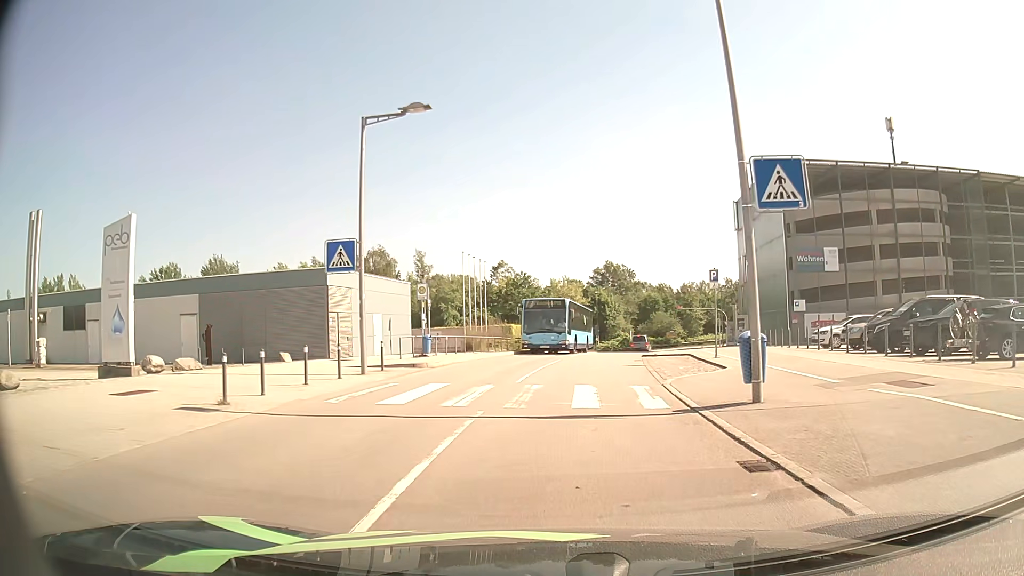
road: residential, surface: asphalt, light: Day
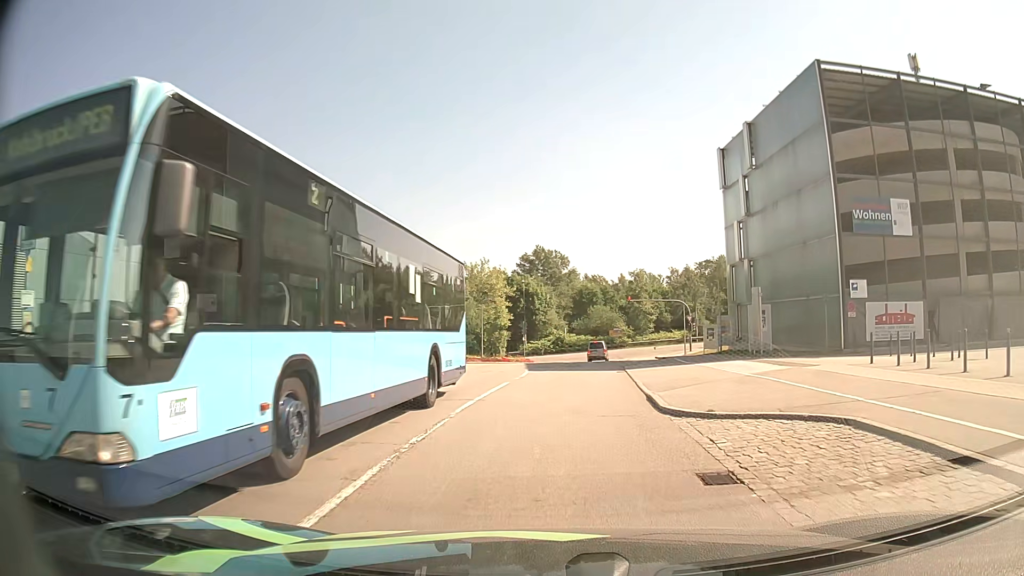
(+1.2, +20.6) m; +7°
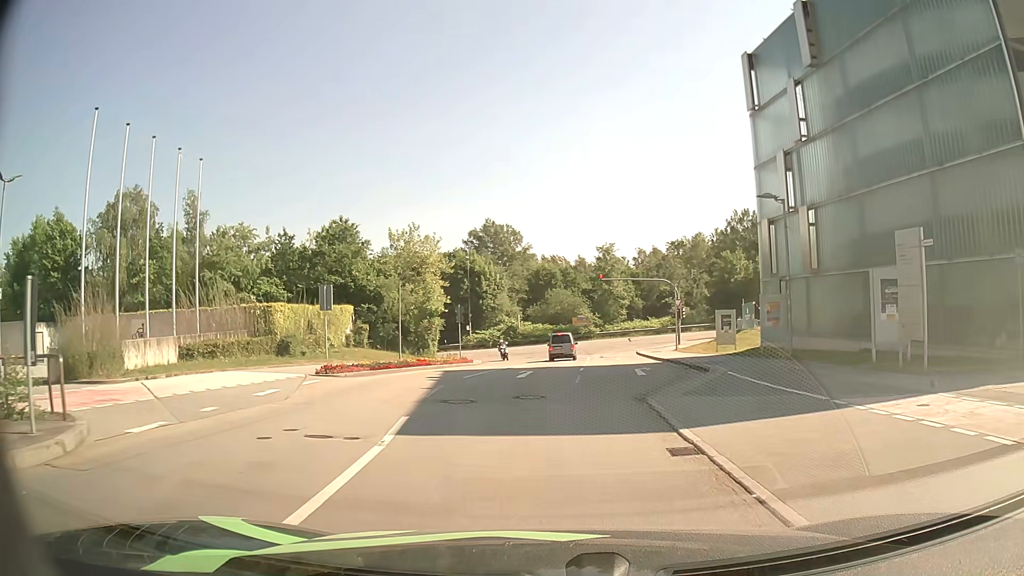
(+0.5, +16.8) m; +4°
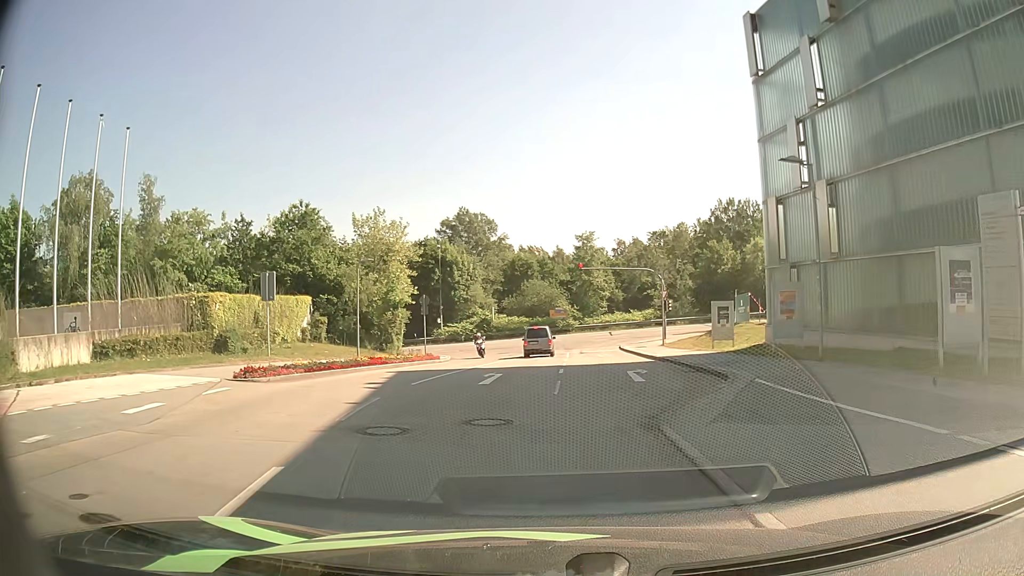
(+0.1, +4.2) m; +2°
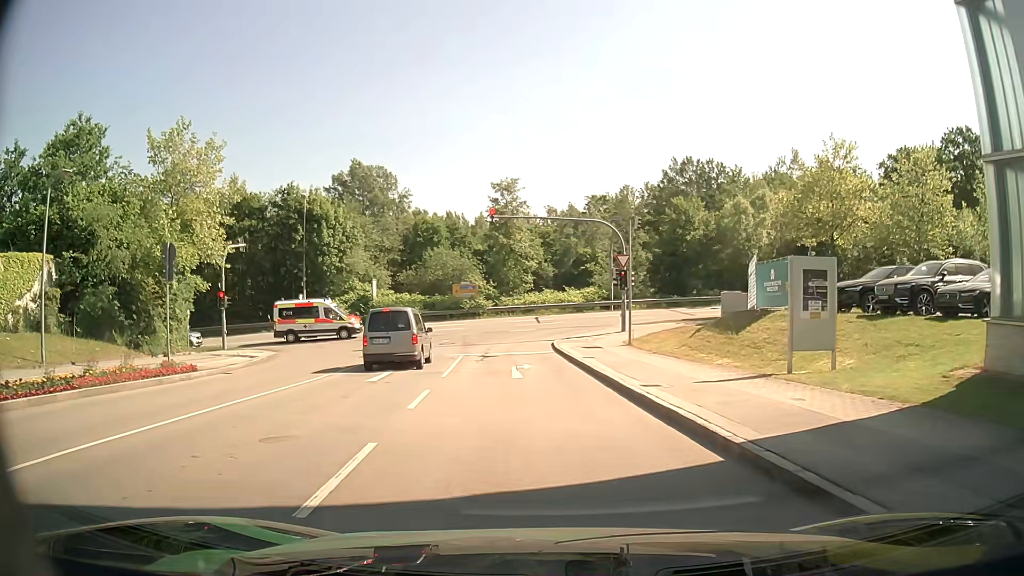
(+1.5, +20.1) m; +6°
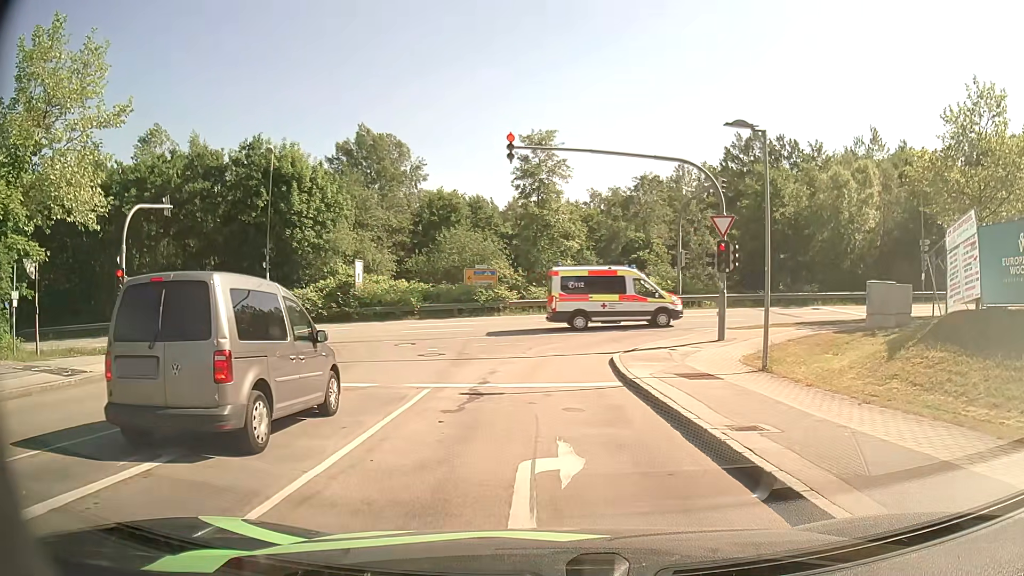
(-0.4, +13.2) m; -3°
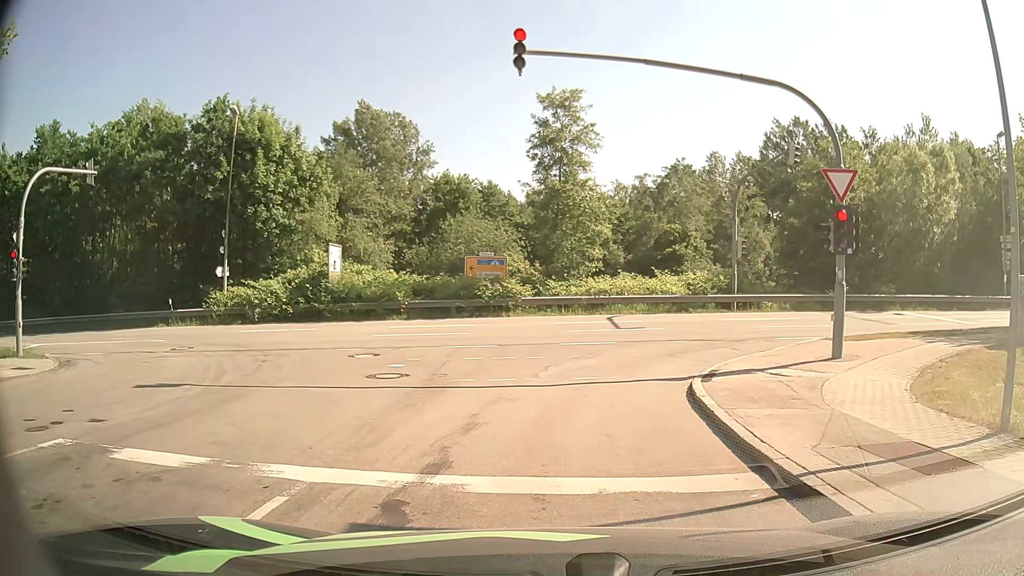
(-0.2, +7.2) m; -2°
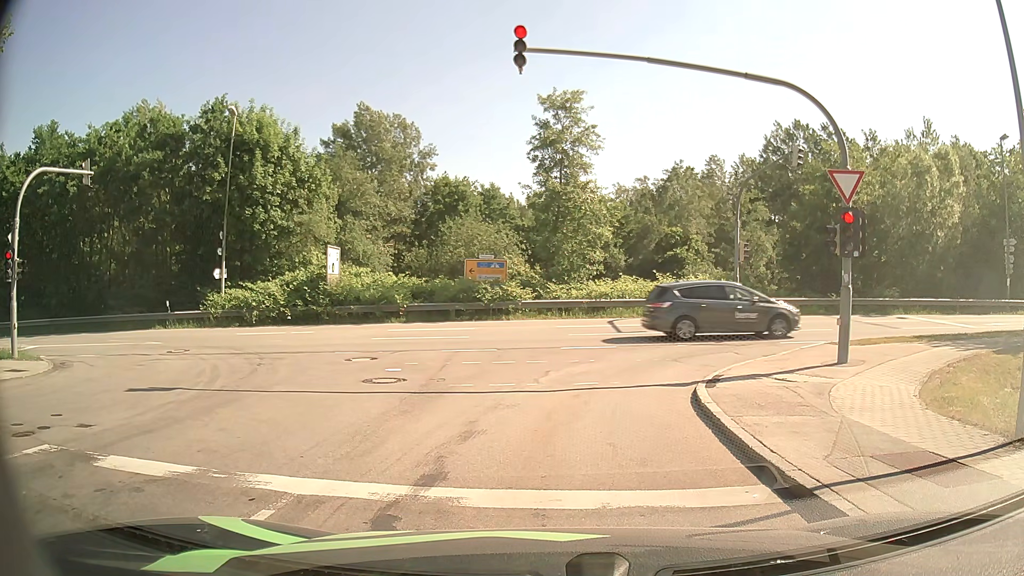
(0.0, +0.3) m; 0°
